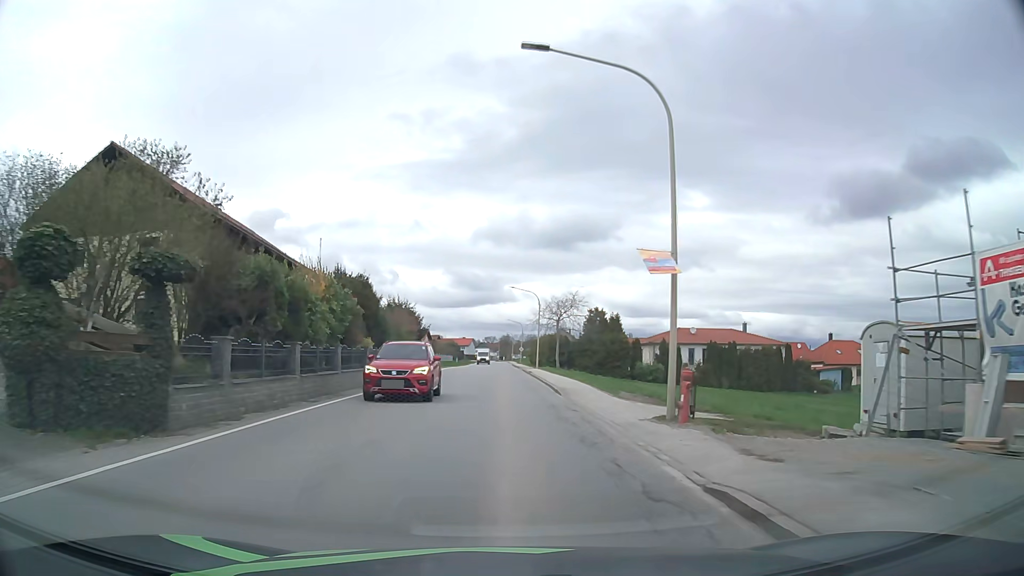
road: secondary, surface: asphalt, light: Day
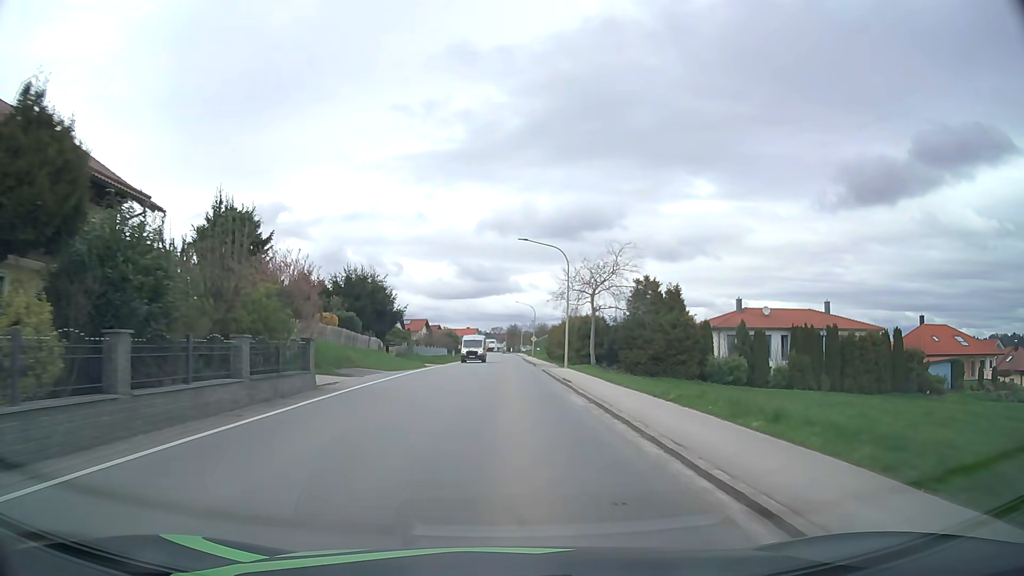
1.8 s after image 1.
(-0.2, +23.4) m; -1°
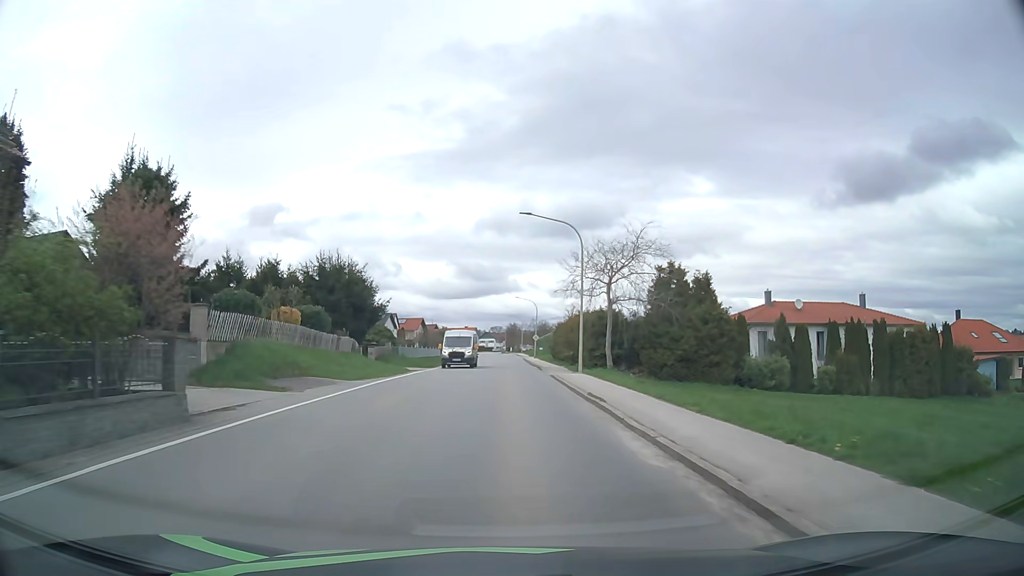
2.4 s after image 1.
(0.0, +7.9) m; 0°
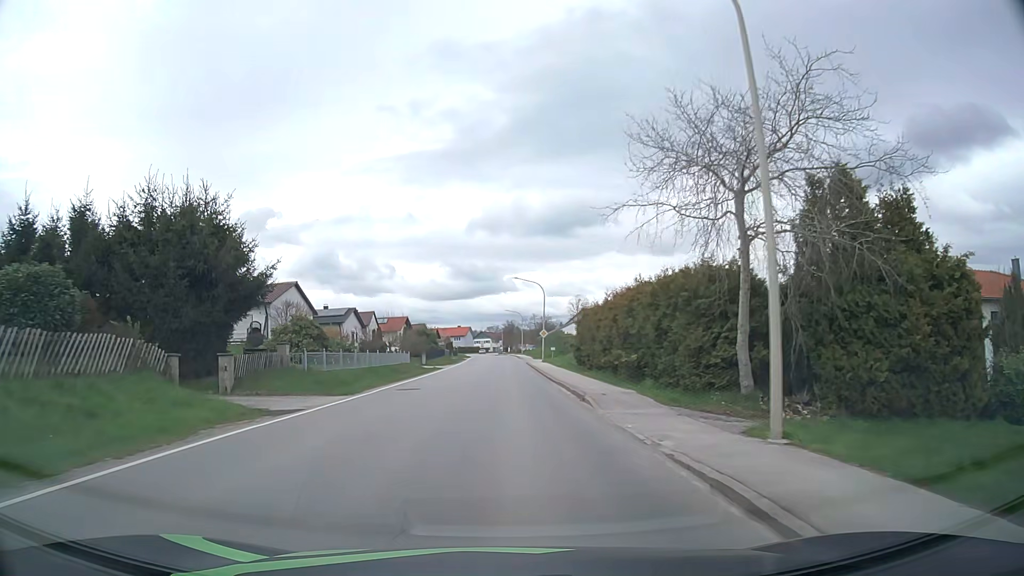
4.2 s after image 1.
(0.0, +23.6) m; 0°
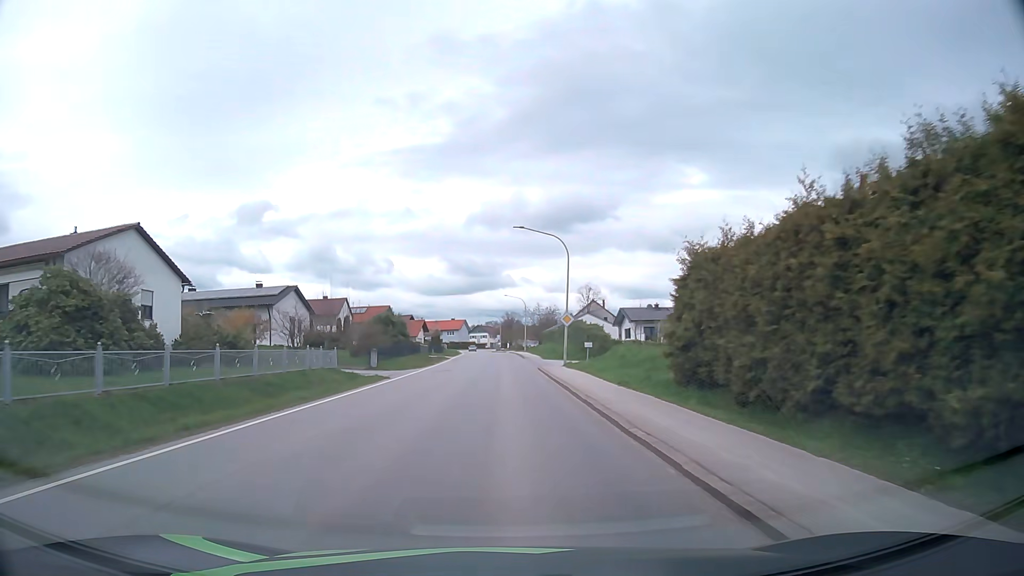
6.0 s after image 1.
(+0.1, +23.8) m; 0°
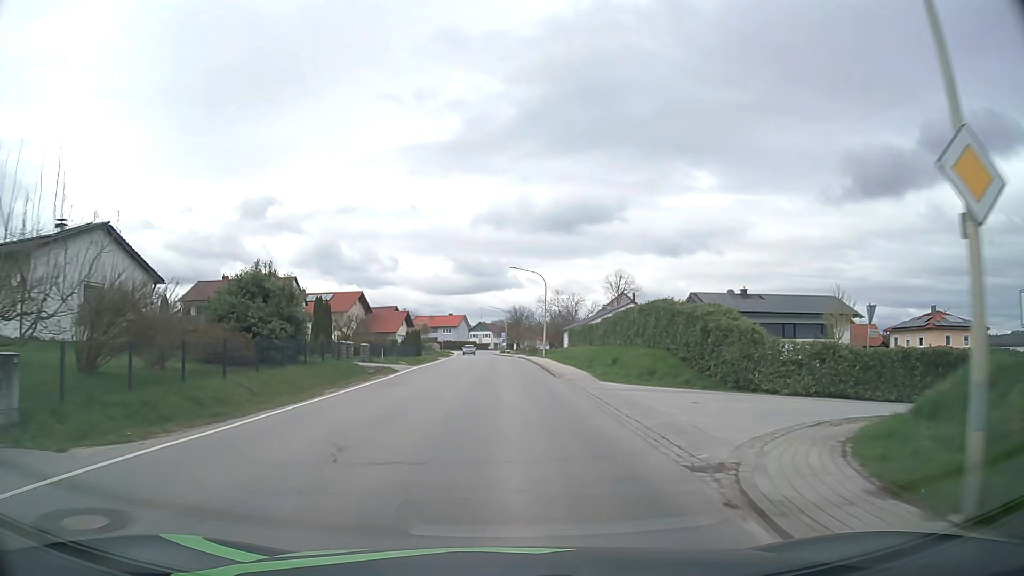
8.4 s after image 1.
(-0.2, +32.2) m; -1°
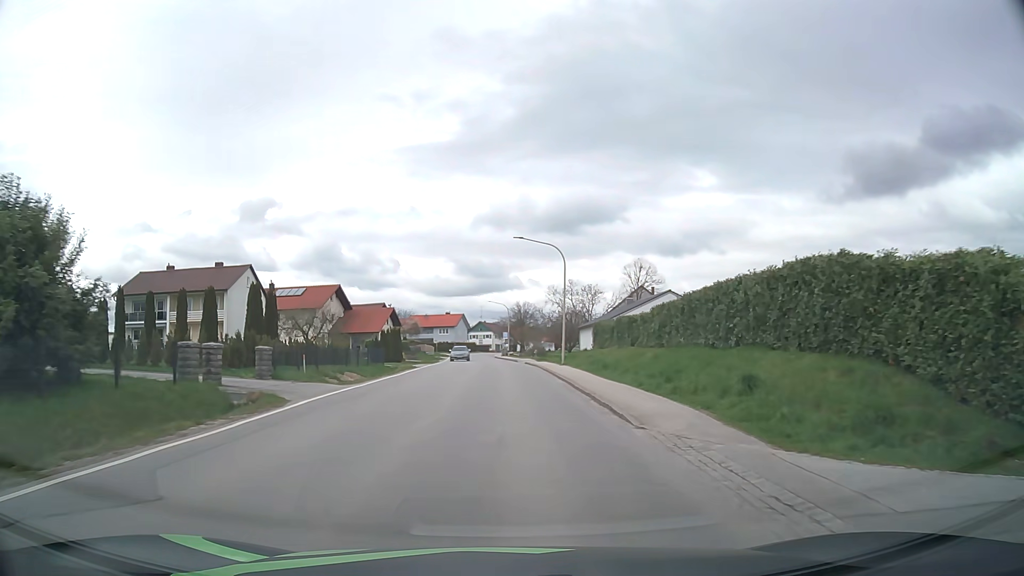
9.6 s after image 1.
(0.0, +16.2) m; 0°
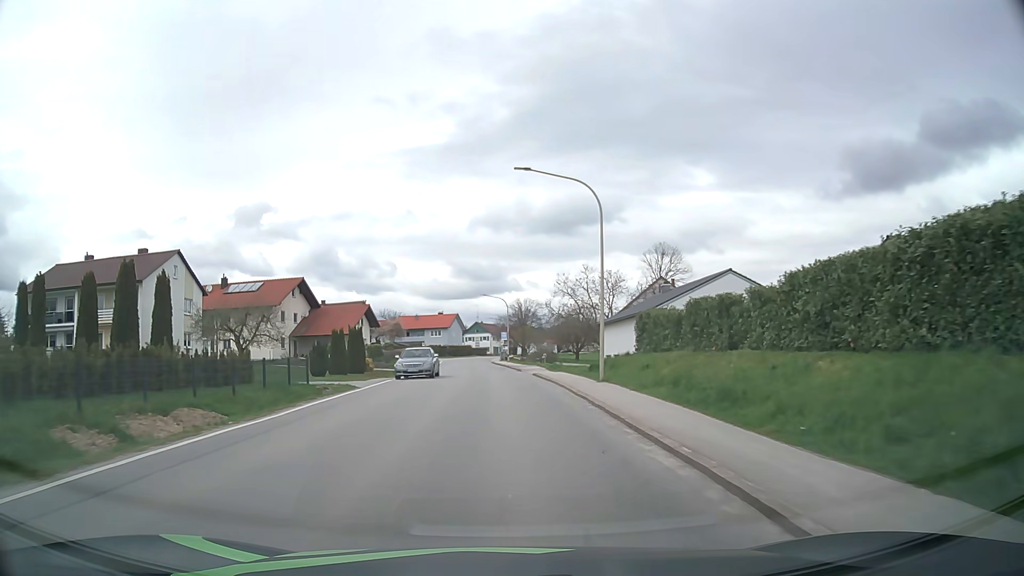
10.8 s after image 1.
(0.0, +16.0) m; 0°
(0, +10) (0, +20) (-1, +30) (-1, +40) (-2, +50) (-2, +60) (-3, +70) (-4, +80) (-4, +90) (-5, +100) m
